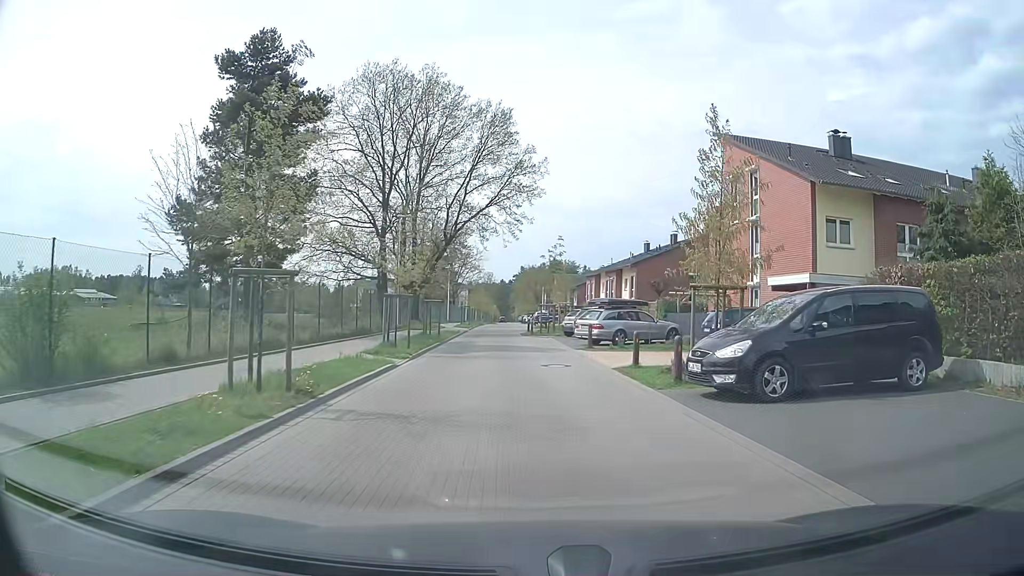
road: residential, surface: paving_stones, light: Day
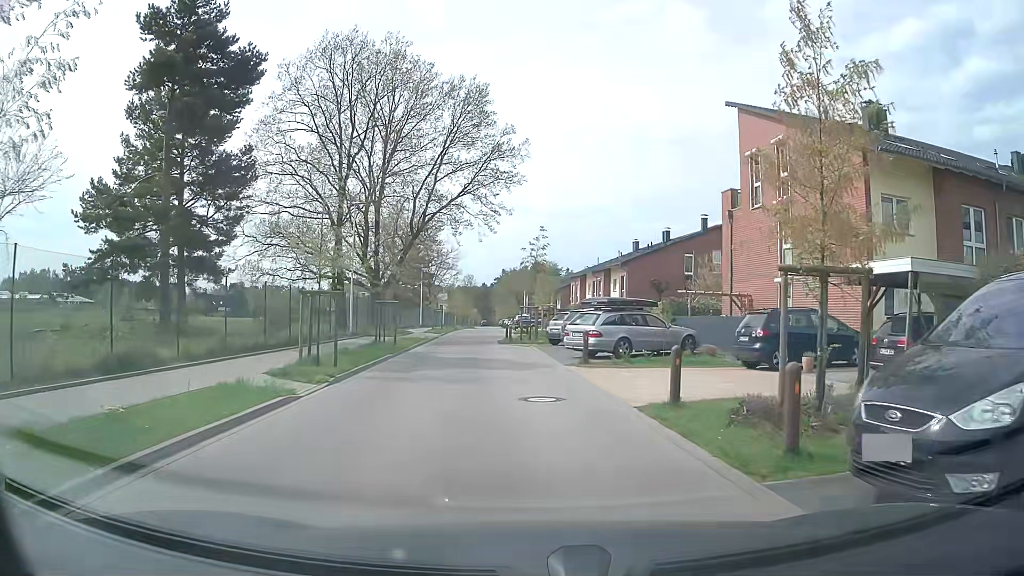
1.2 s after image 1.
(+0.2, +6.4) m; +2°
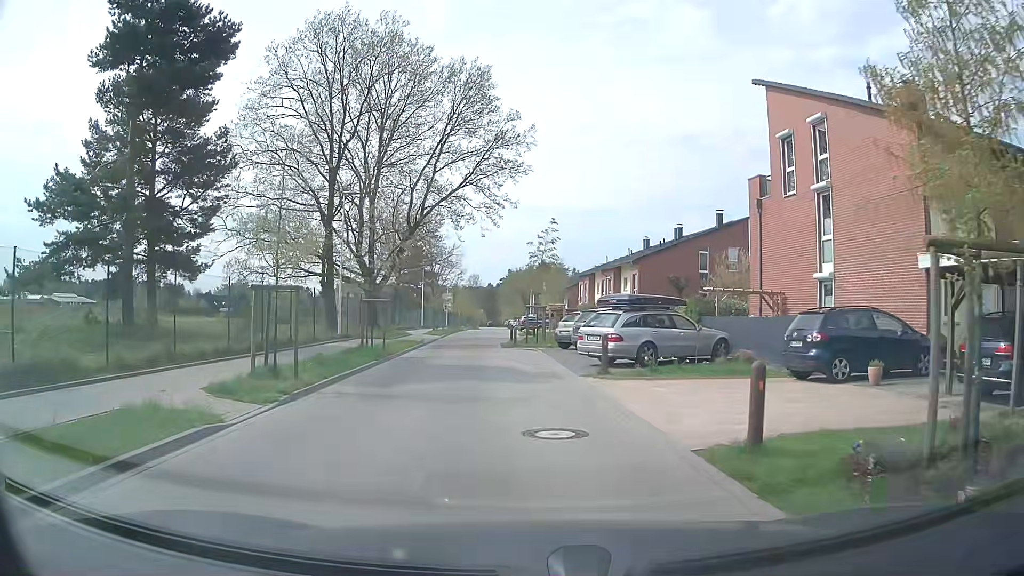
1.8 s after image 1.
(0.0, +3.2) m; -1°
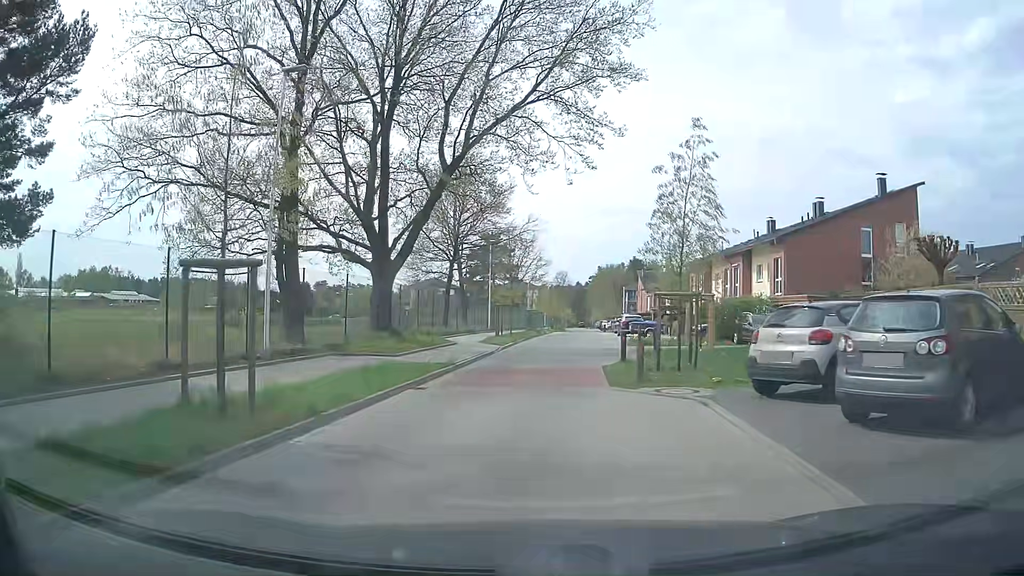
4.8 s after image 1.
(-0.7, +16.6) m; -7°
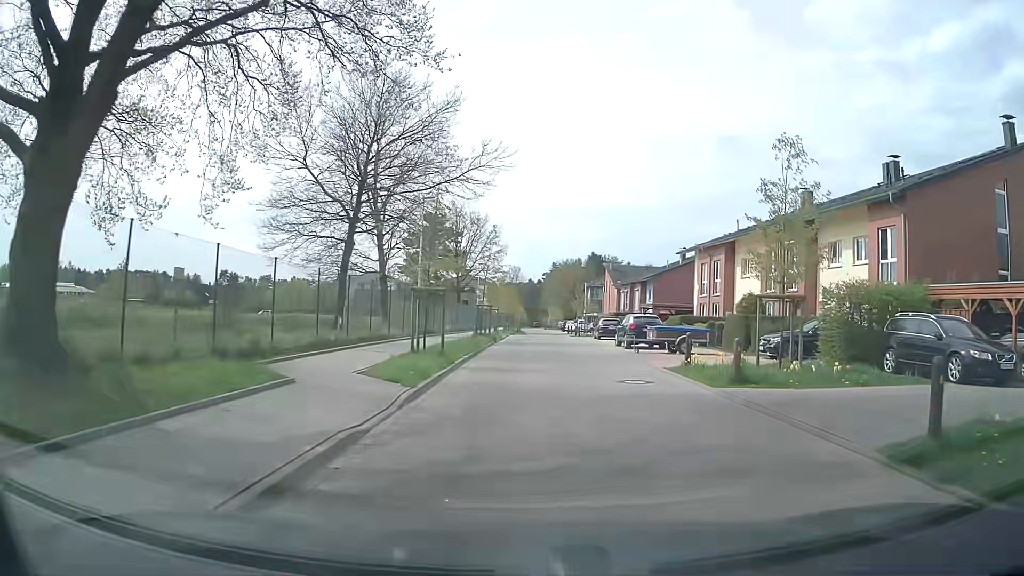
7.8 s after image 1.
(-0.2, +17.8) m; +4°
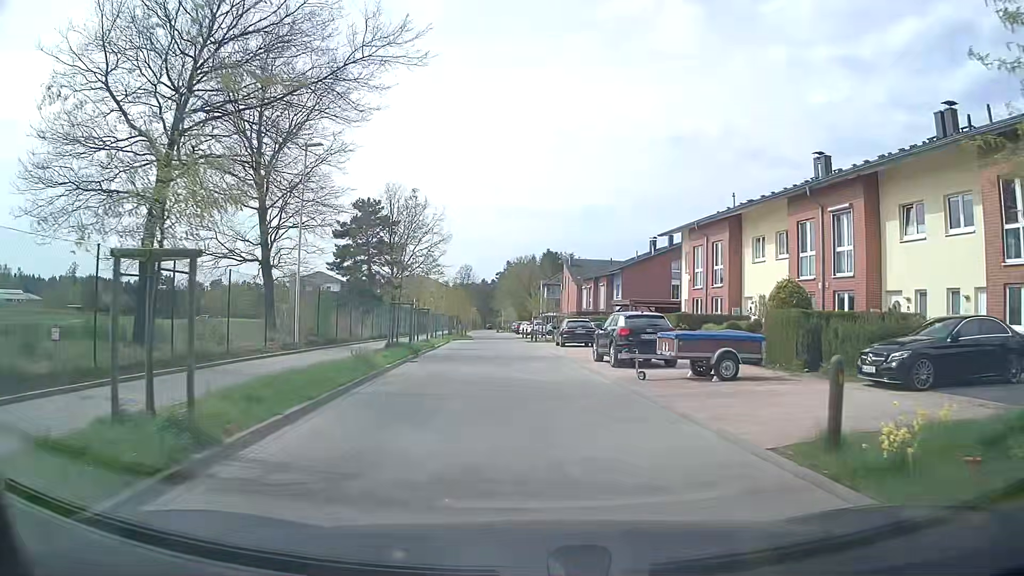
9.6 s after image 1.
(+0.6, +11.1) m; +3°
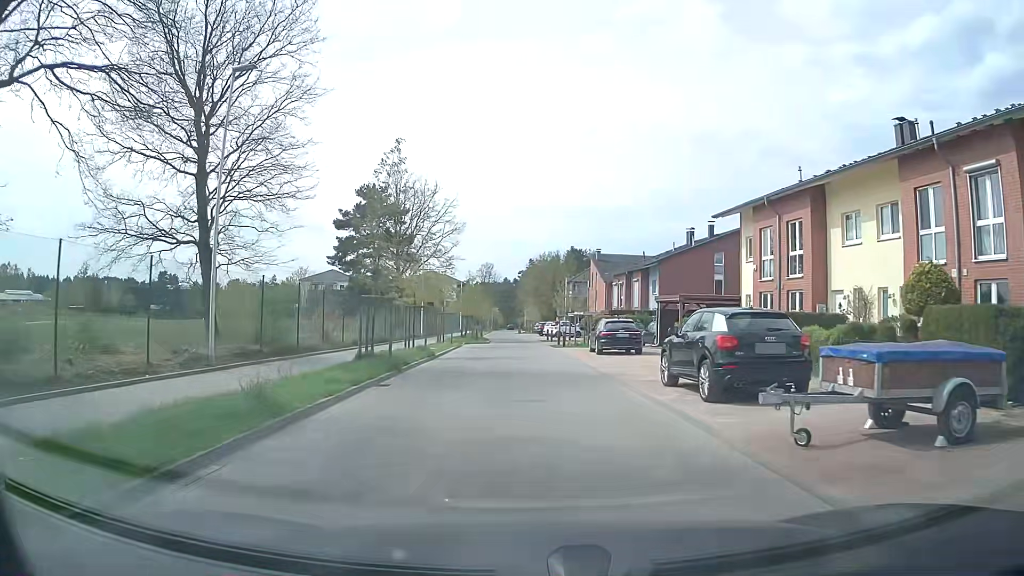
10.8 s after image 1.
(-0.1, +7.7) m; -1°
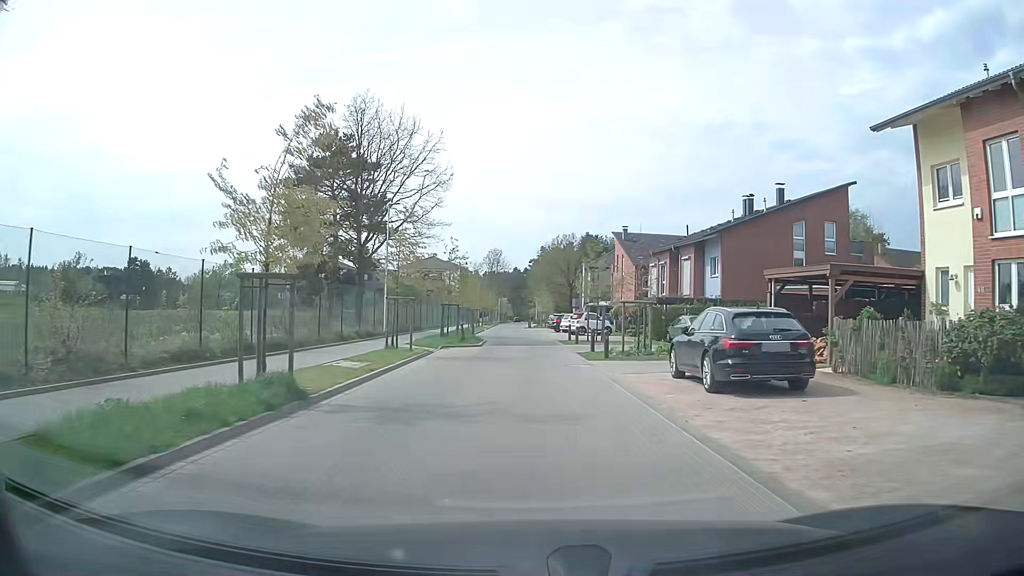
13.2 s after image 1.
(-0.2, +16.3) m; -1°
(0, +10) (0, +20) (0, +30) (-1, +40) (-1, +50) (-1, +60) (-2, +70) (-3, +80) (-2, +90) (-2, +100) m
